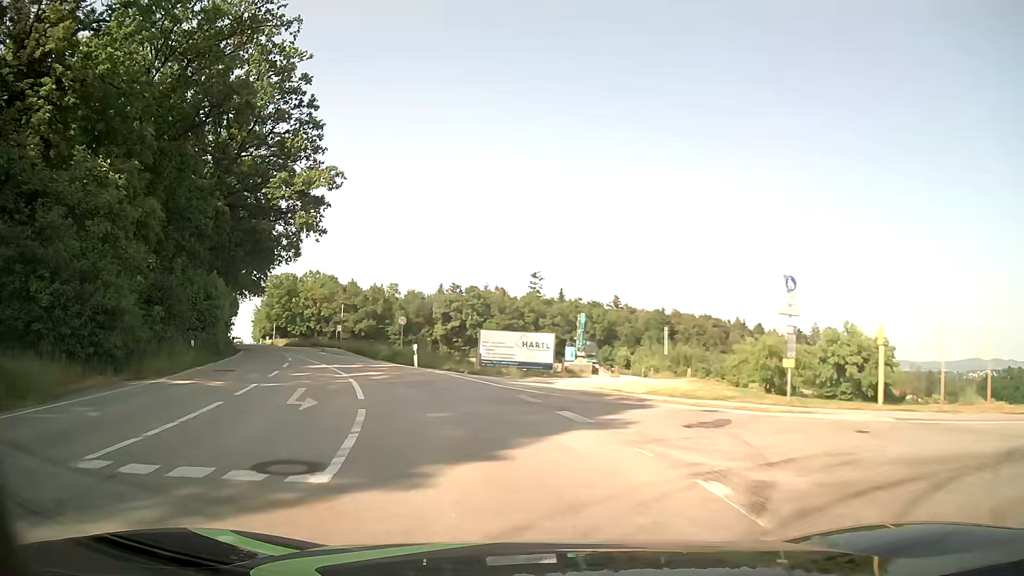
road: secondary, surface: asphalt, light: Day
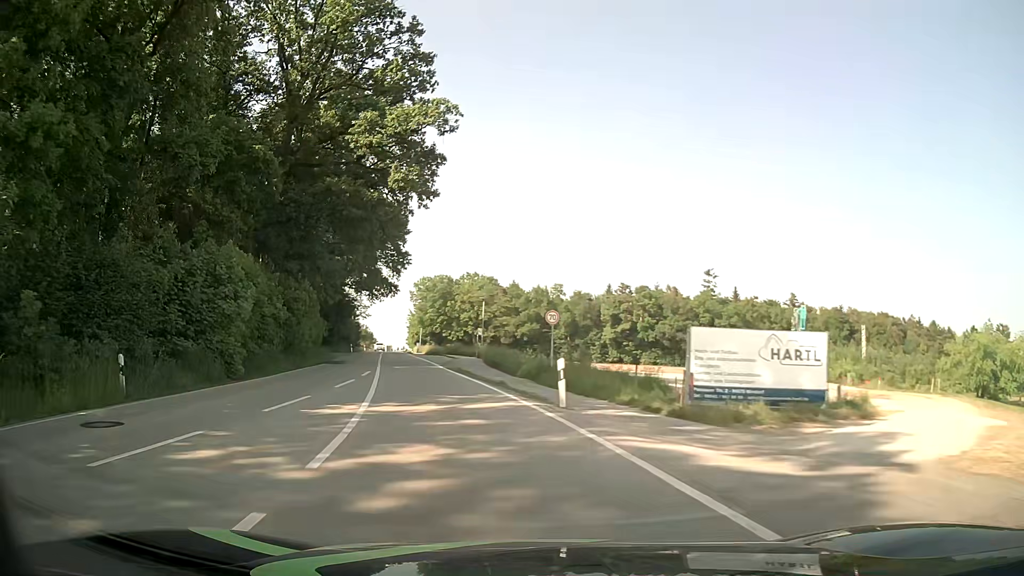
(-1.9, +15.4) m; -14°
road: tertiary
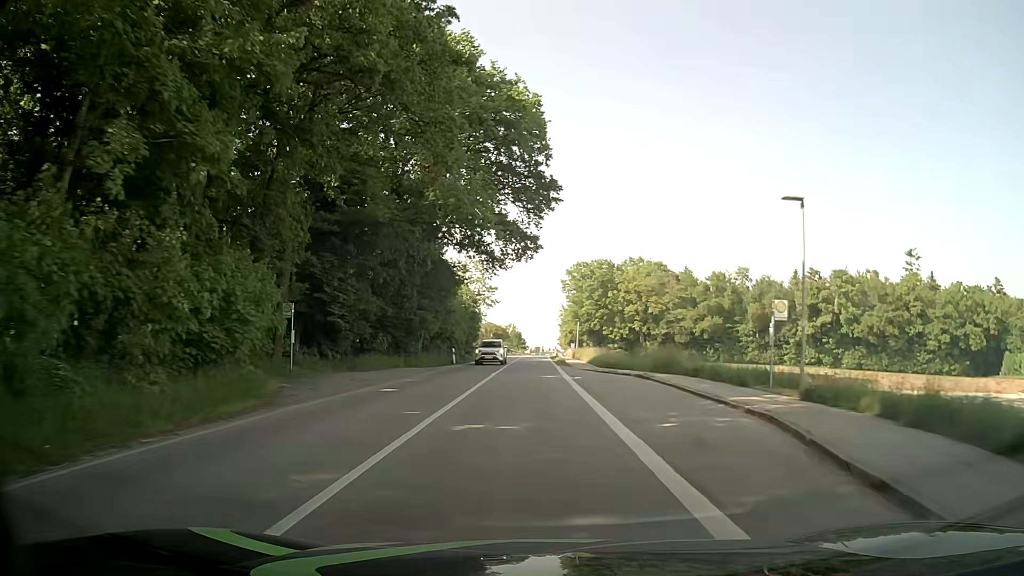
(-7.0, +39.1) m; -13°
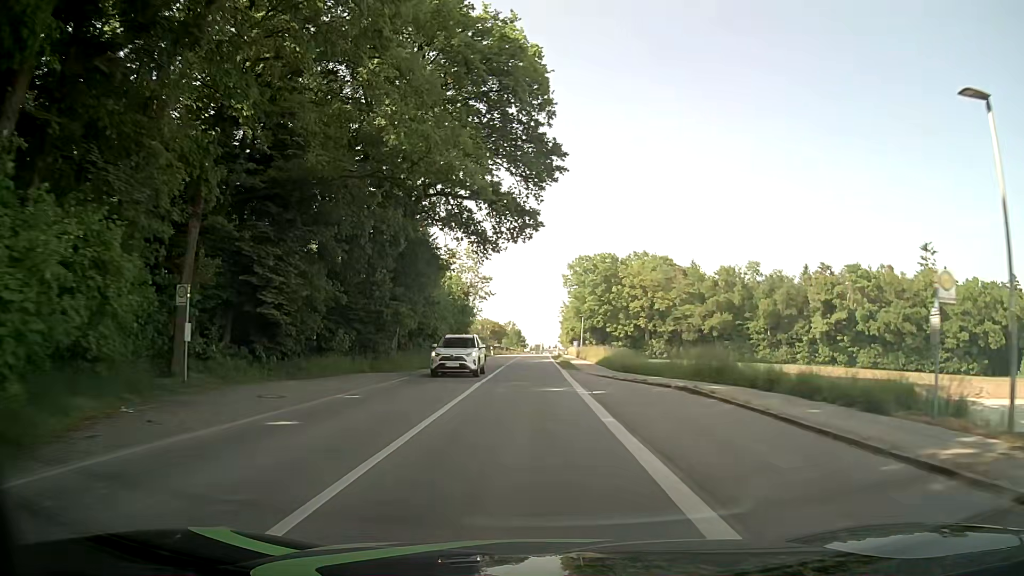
(0.0, +8.4) m; 0°
